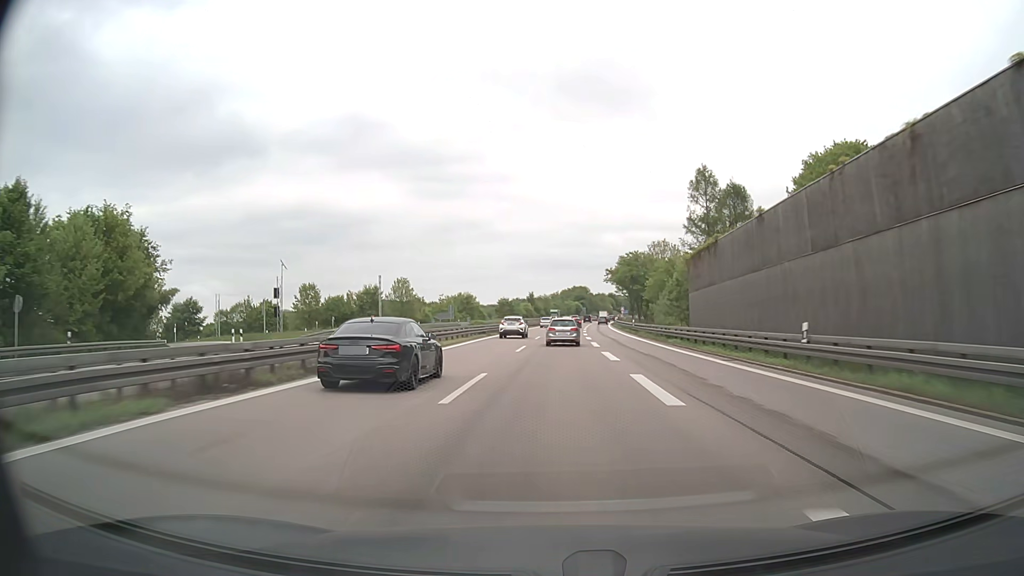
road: motorway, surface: asphalt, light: Day
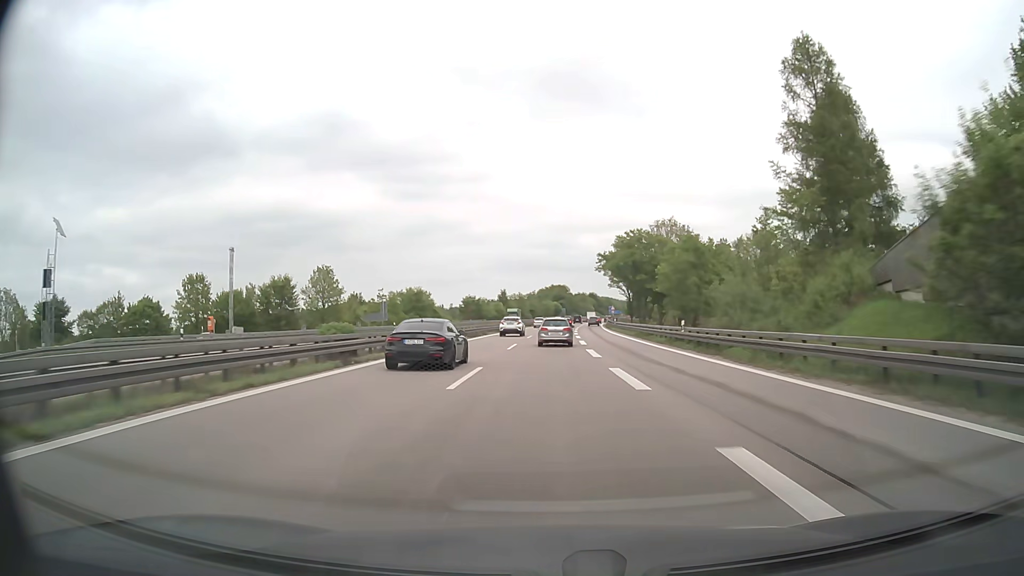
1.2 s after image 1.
(+0.7, +33.8) m; +2°
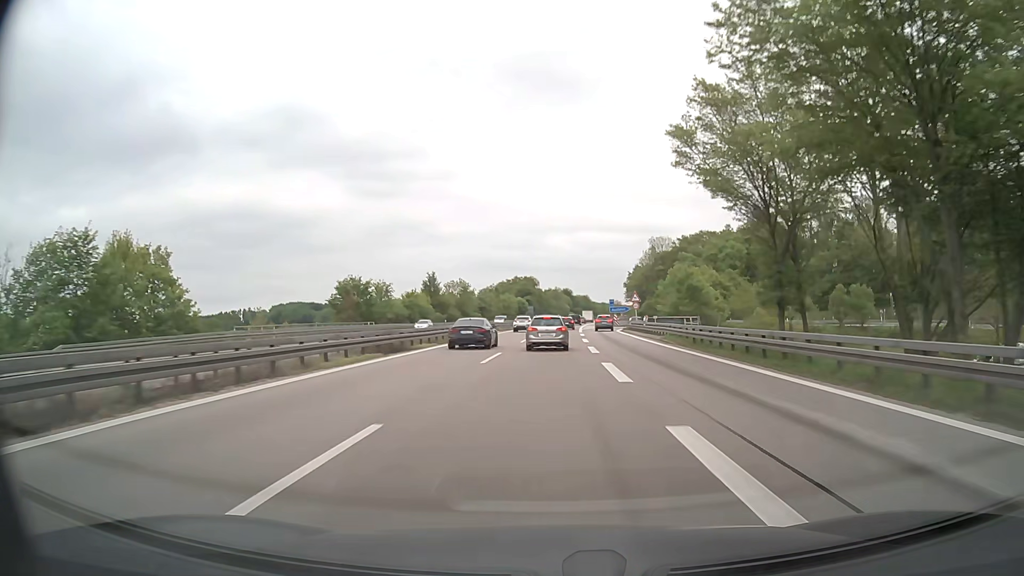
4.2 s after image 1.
(+1.8, +82.8) m; +3°
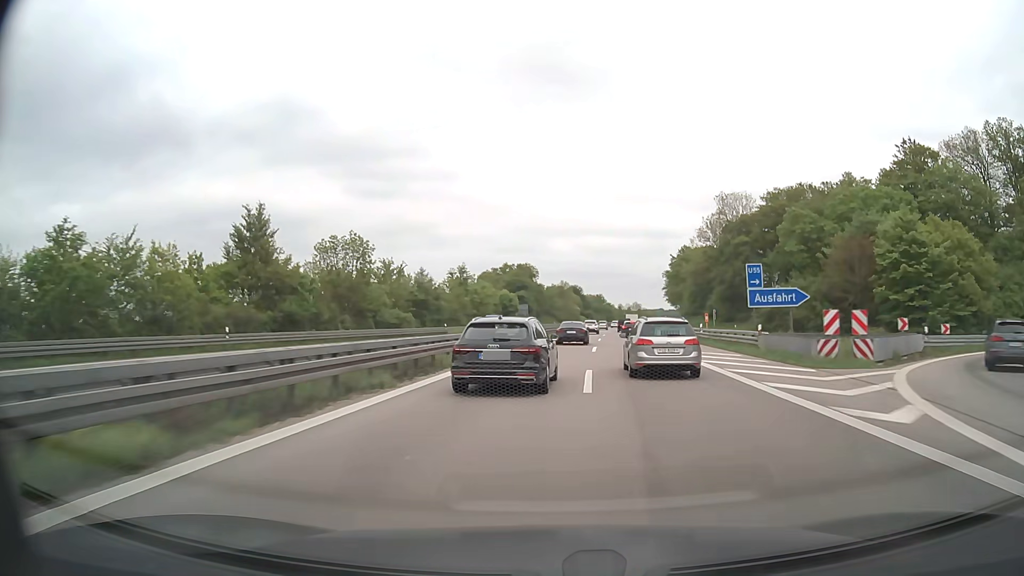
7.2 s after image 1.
(+0.4, +79.7) m; 0°
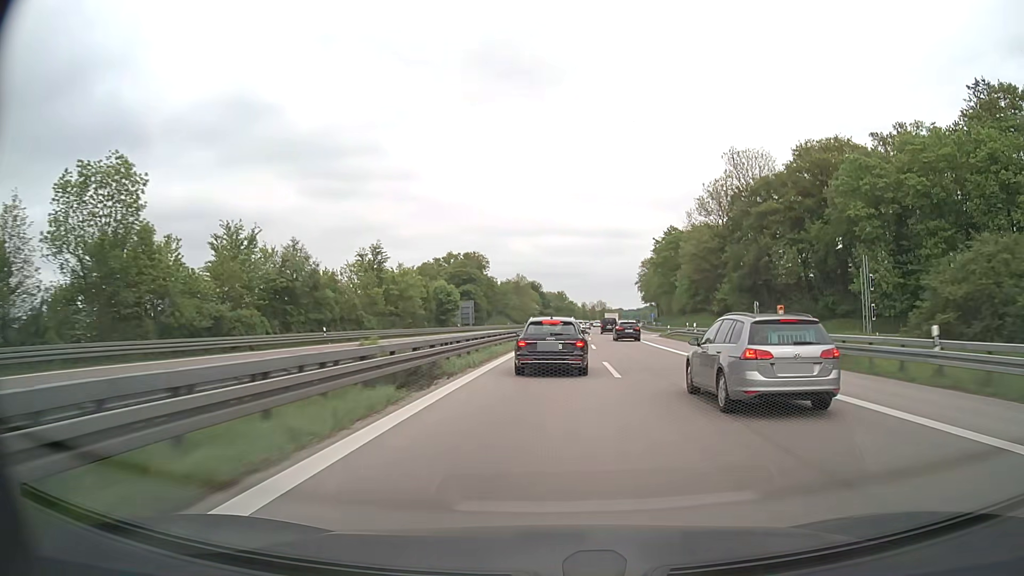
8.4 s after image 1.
(+1.0, +32.9) m; +3°
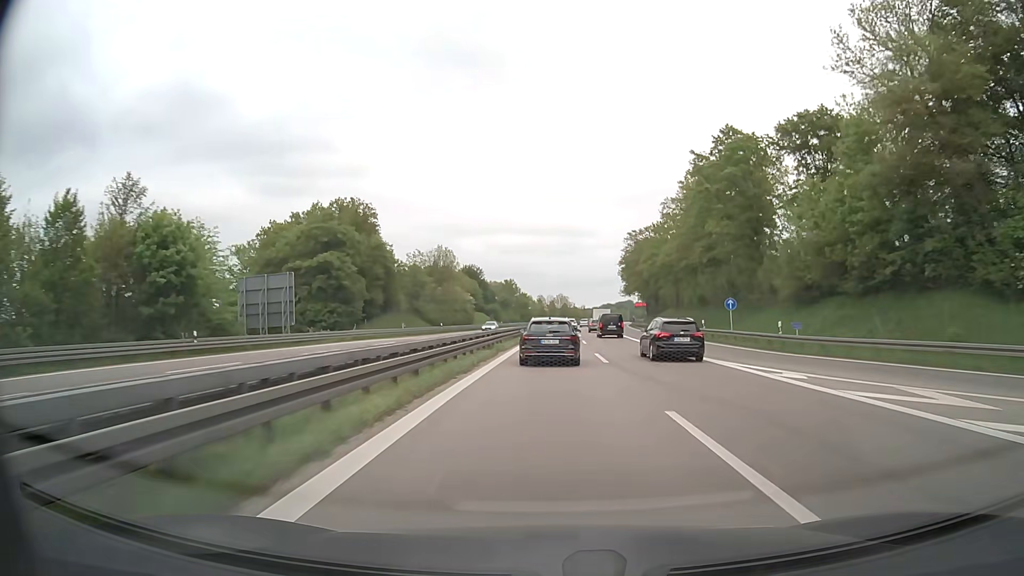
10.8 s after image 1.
(+2.7, +66.8) m; +4°
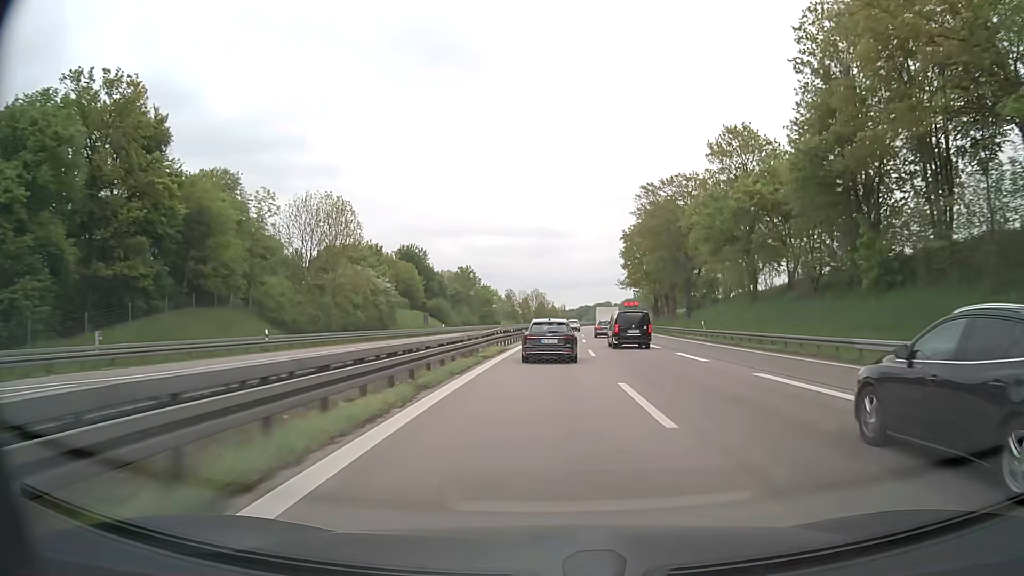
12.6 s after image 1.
(+0.9, +49.7) m; +2°
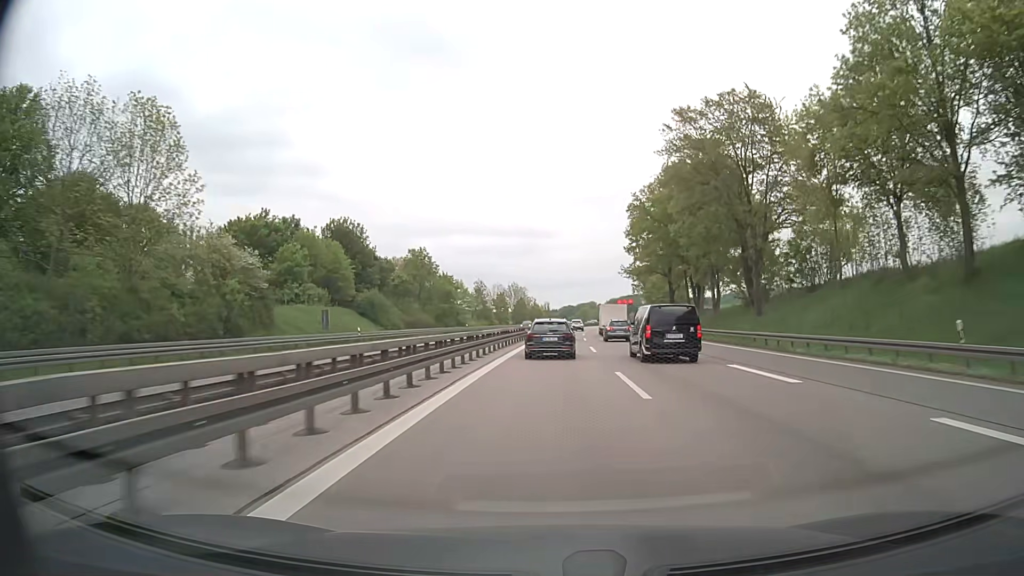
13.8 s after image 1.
(+0.4, +32.9) m; +2°
(0, +10) (0, +20) (0, +30) (+1, +40) (+1, +50) (+2, +60) (+2, +70) (+3, +80) (+3, +90) (+4, +100) m
